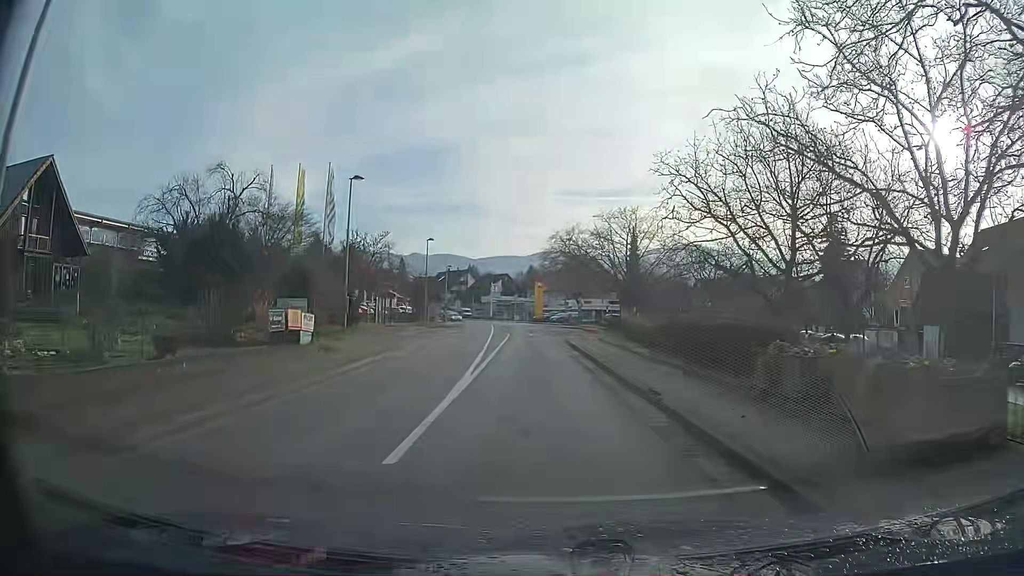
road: secondary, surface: asphalt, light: Day
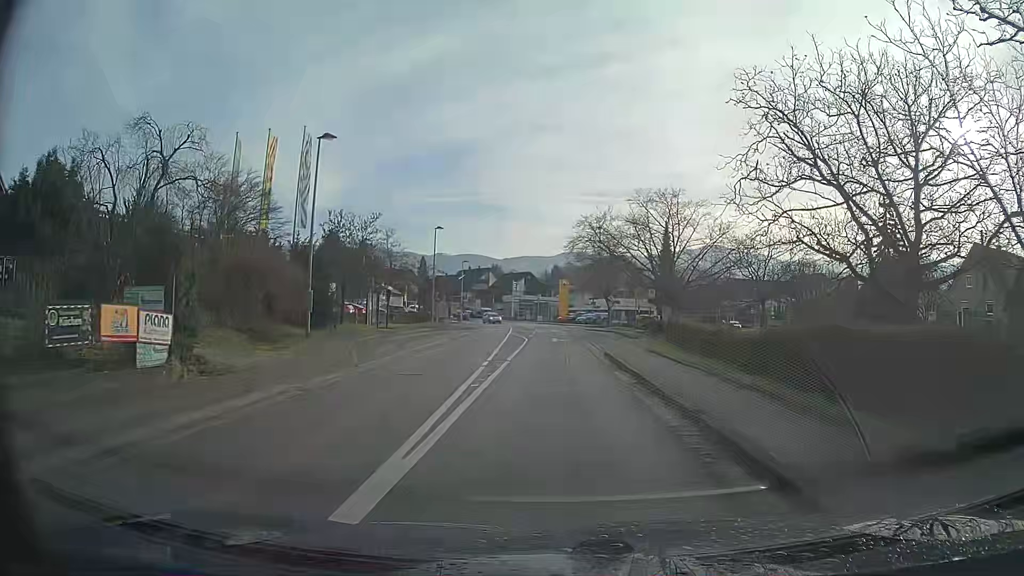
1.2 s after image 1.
(-0.1, +8.9) m; -1°
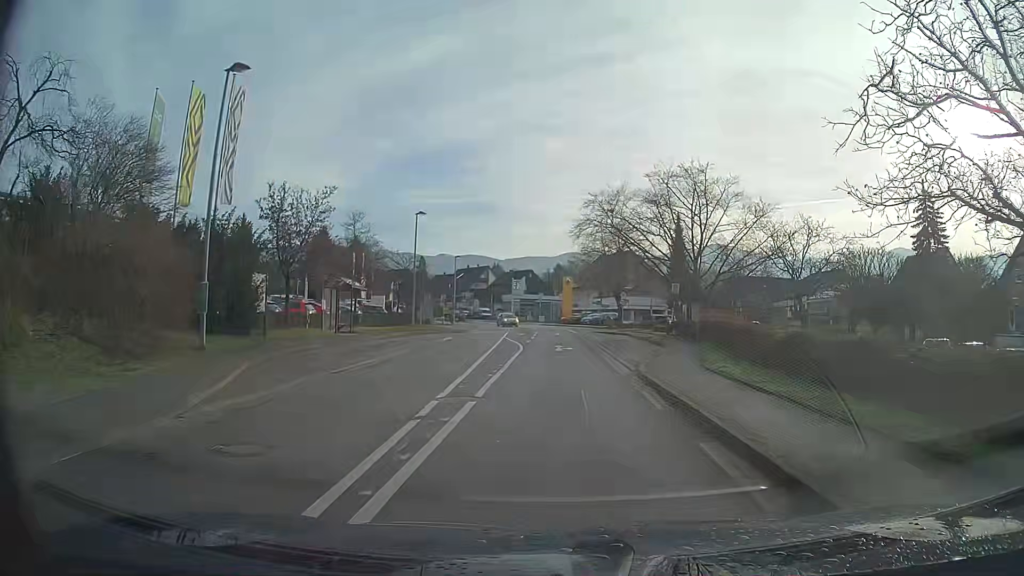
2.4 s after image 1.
(0.0, +8.9) m; 0°
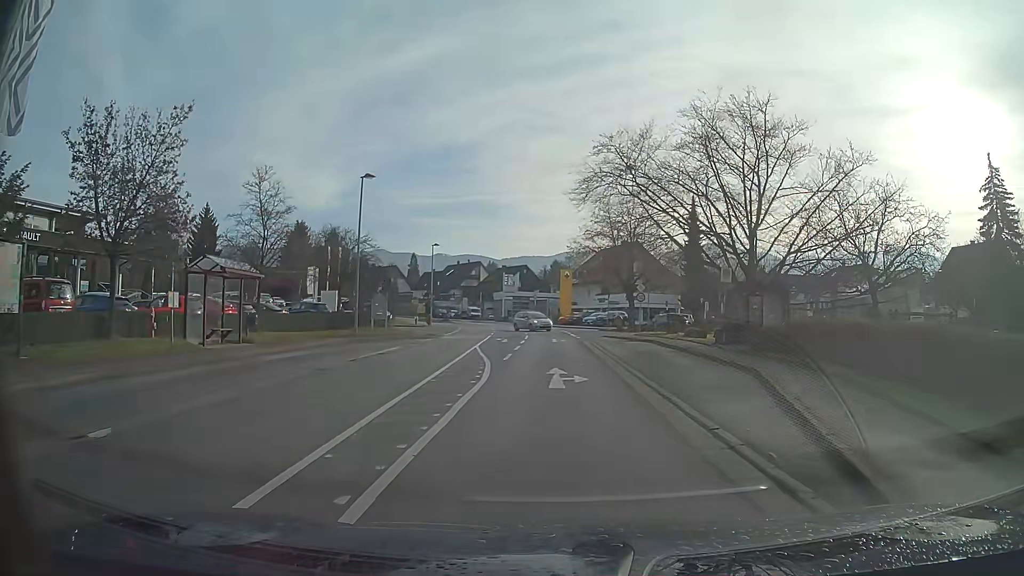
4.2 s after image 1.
(0.0, +13.3) m; 0°
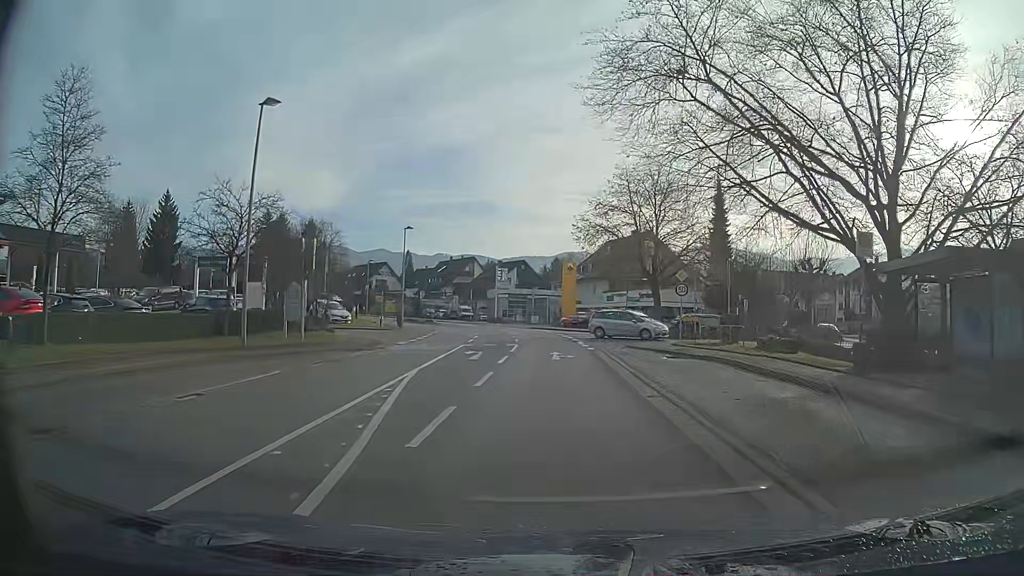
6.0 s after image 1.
(0.0, +13.4) m; 0°
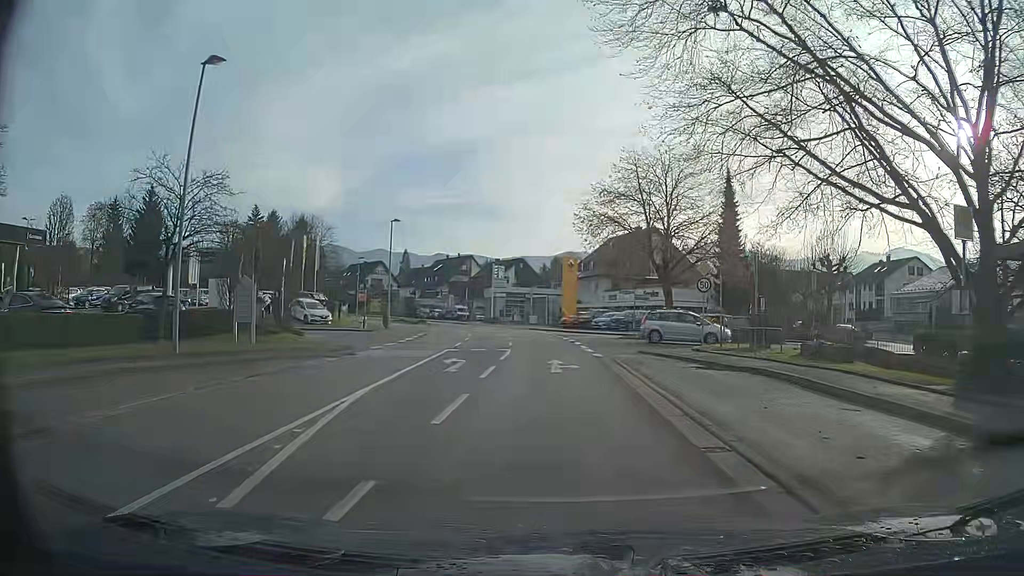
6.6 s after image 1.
(0.0, +4.5) m; 0°
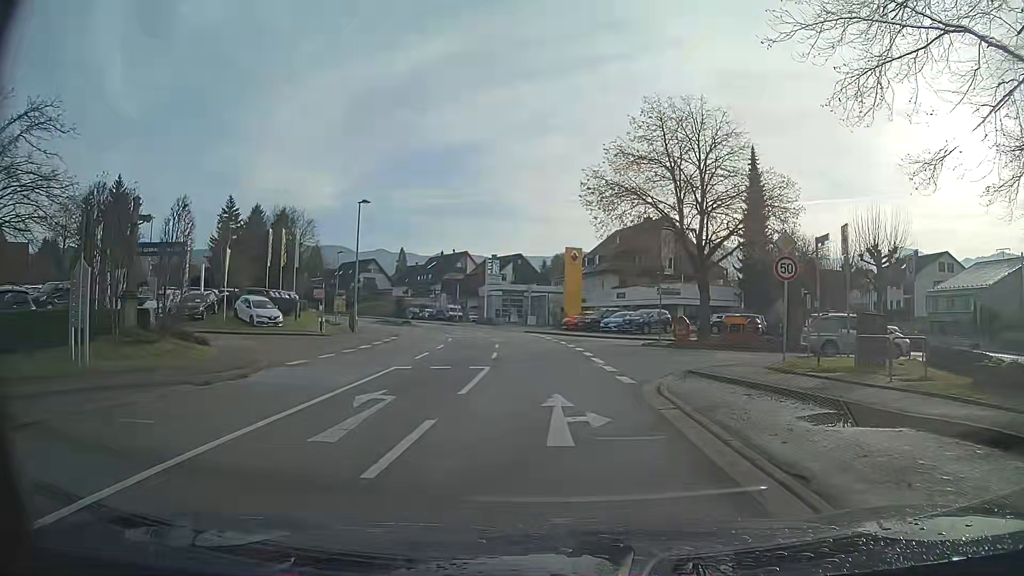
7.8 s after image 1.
(0.0, +8.9) m; -1°
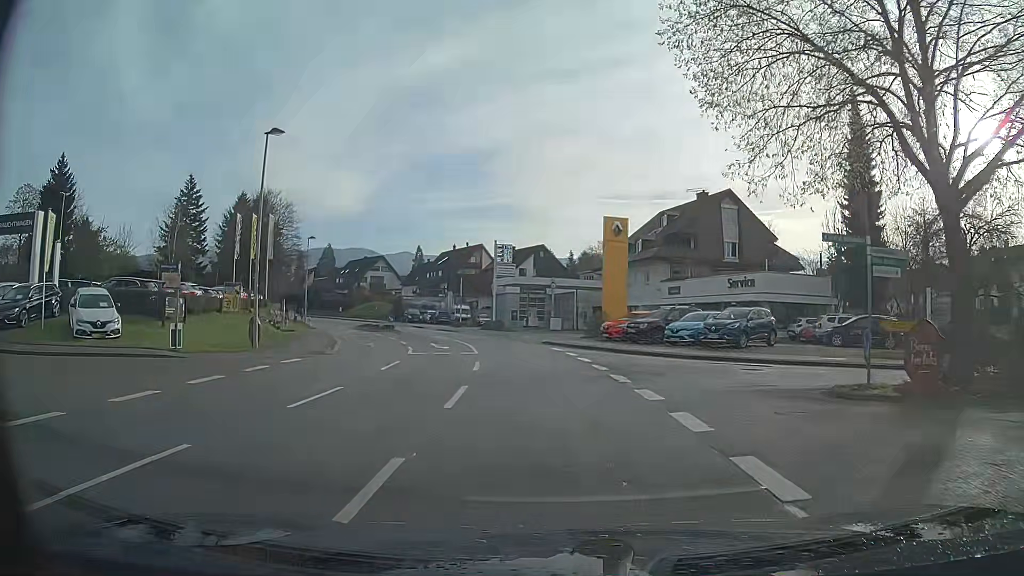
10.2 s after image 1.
(-0.3, +17.9) m; -2°
(0, +10) (-1, +20) (-2, +30) (-5, +40) (-8, +49) (-12, +58) (-16, +67) (-21, +76) (-26, +85) (-32, +93) m
